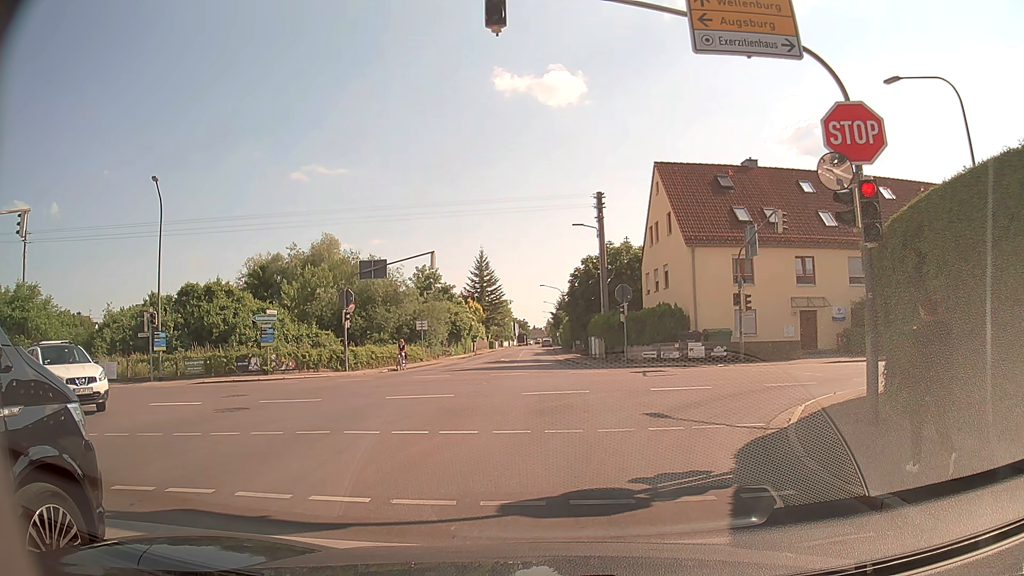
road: tertiary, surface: asphalt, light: Day
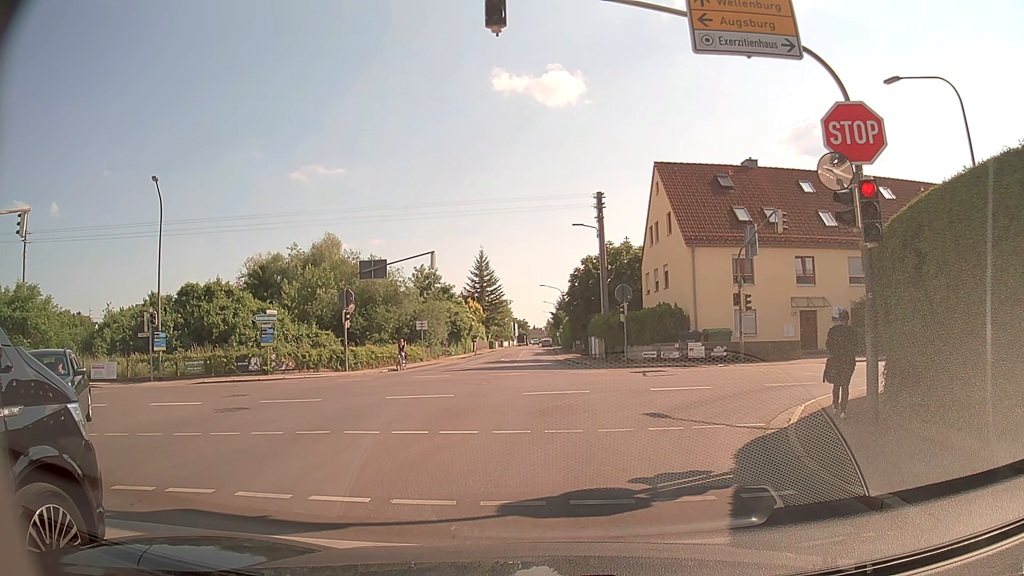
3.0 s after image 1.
(0.0, 0.0) m; 0°
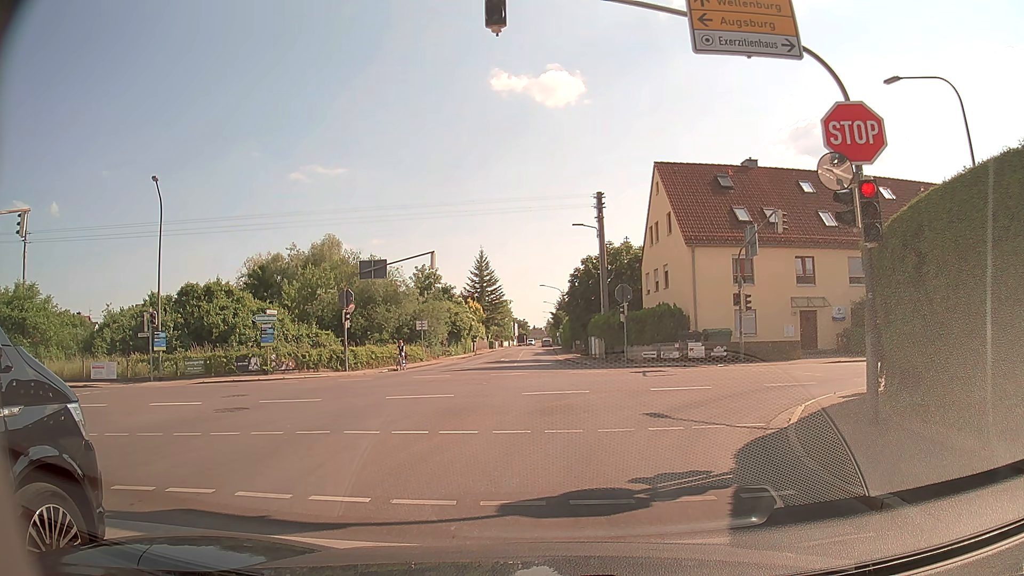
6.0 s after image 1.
(0.0, 0.0) m; 0°
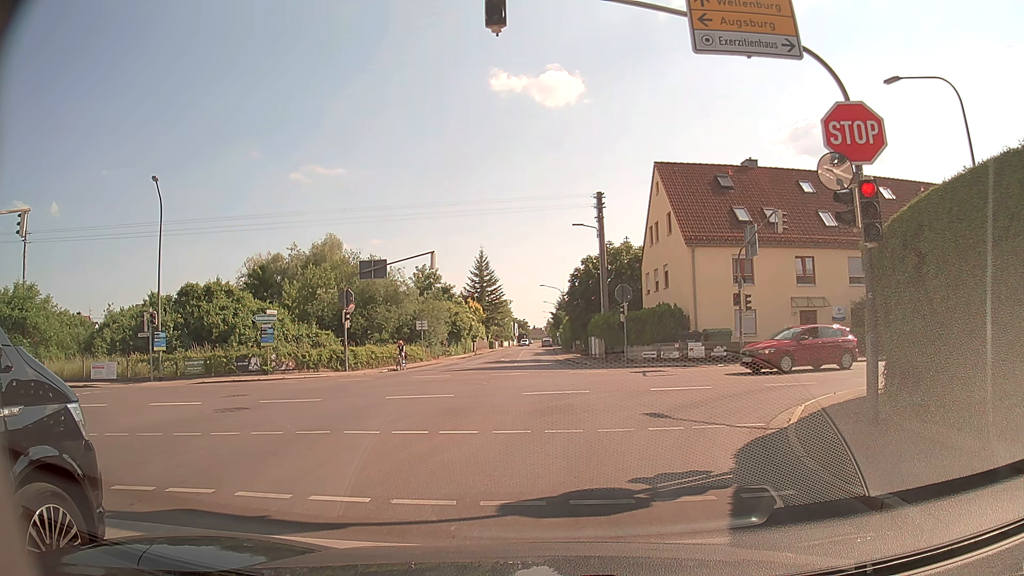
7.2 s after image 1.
(0.0, 0.0) m; 0°
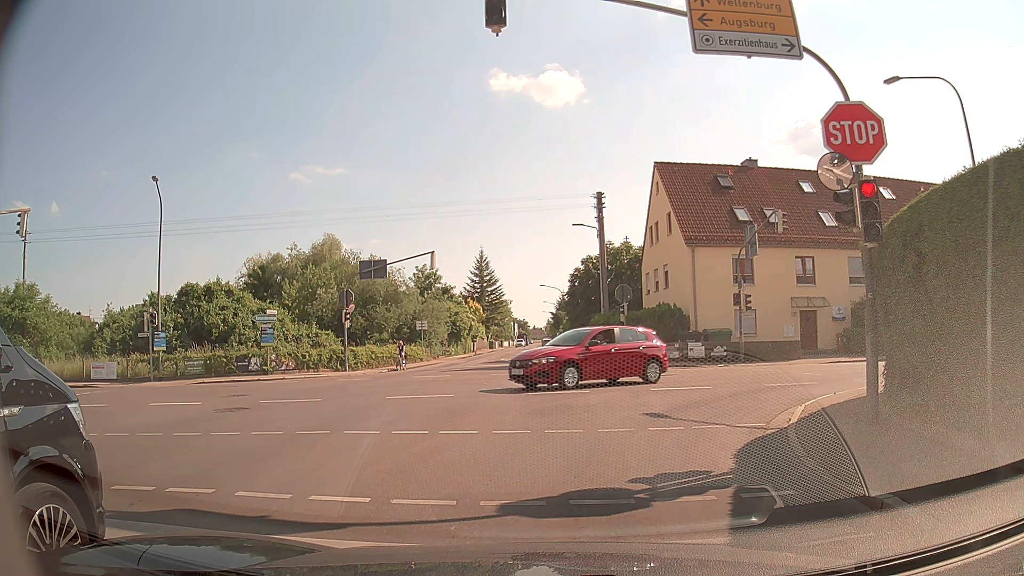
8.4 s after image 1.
(0.0, 0.0) m; 0°
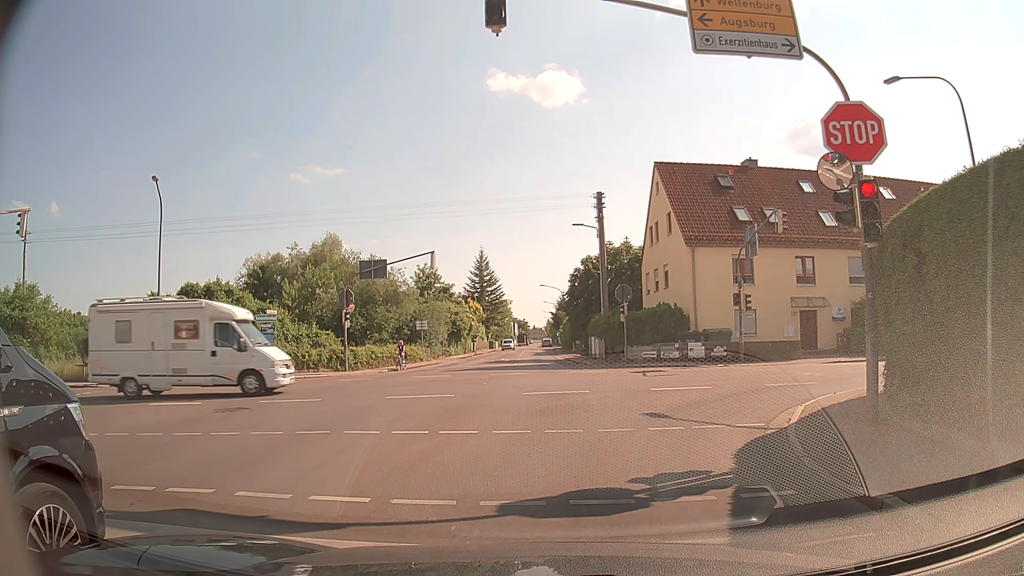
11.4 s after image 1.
(0.0, 0.0) m; 0°
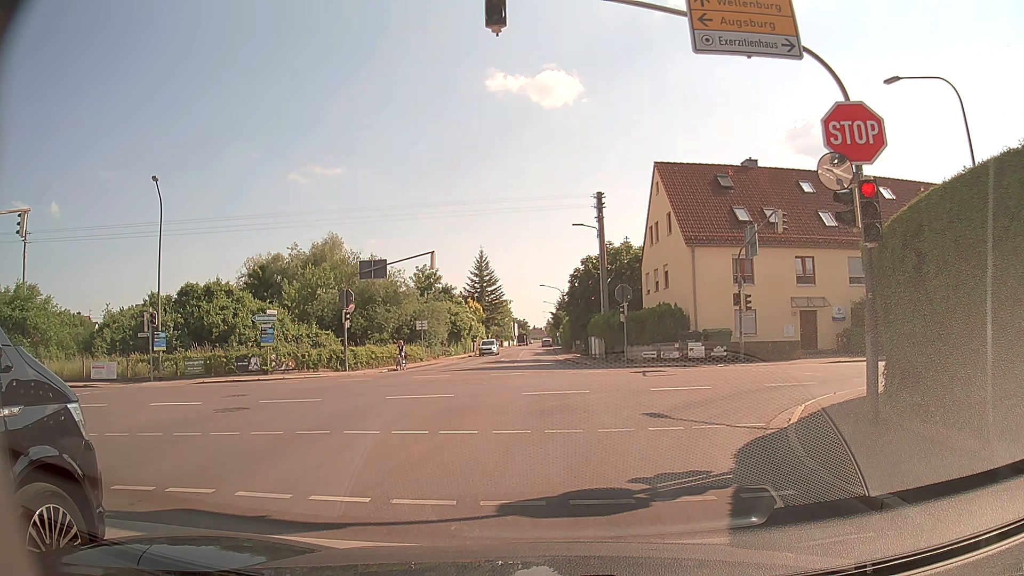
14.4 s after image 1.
(0.0, 0.0) m; 0°
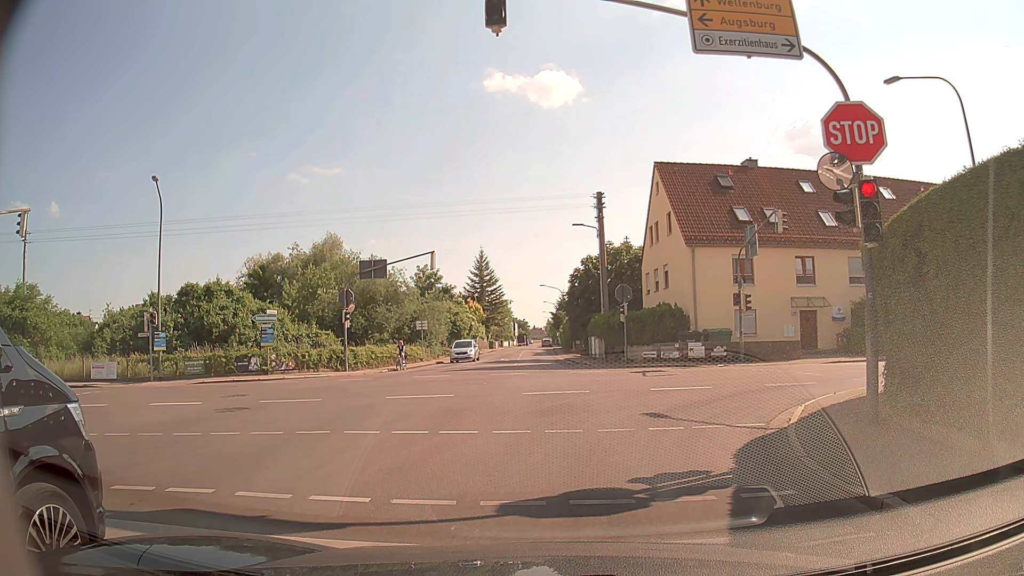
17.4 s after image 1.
(0.0, 0.0) m; 0°
